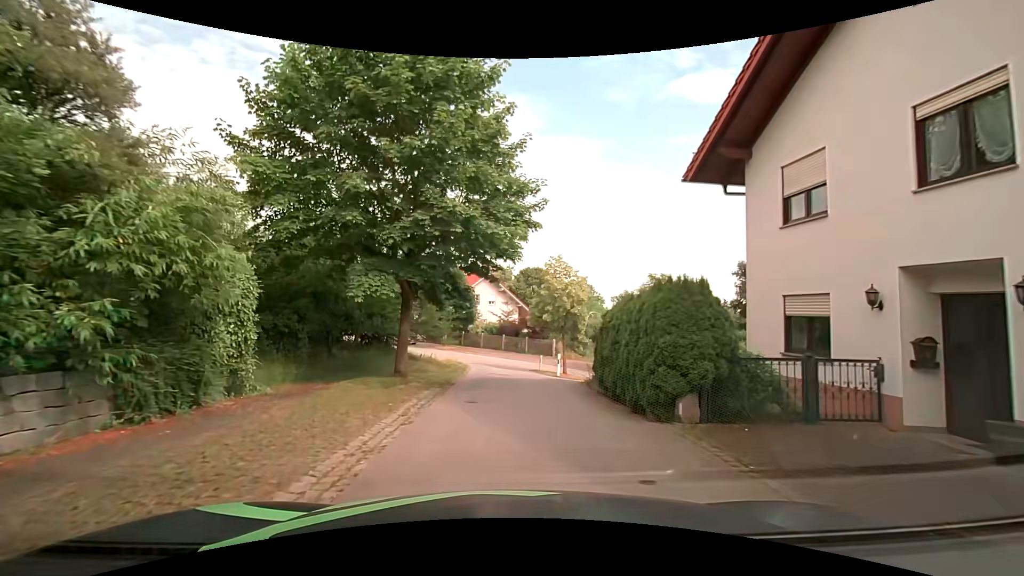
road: residential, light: Day
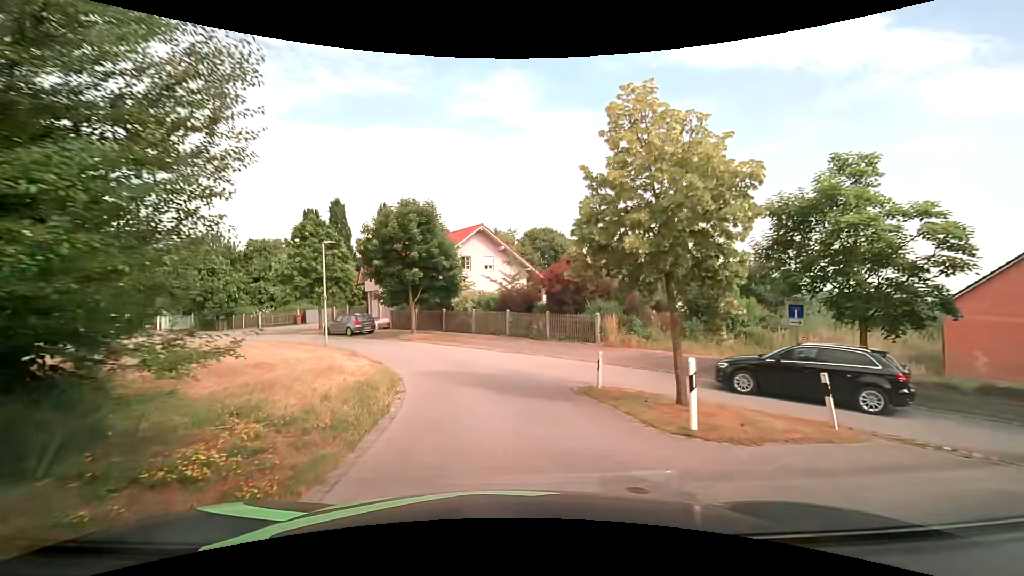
(+0.1, +17.8) m; +1°
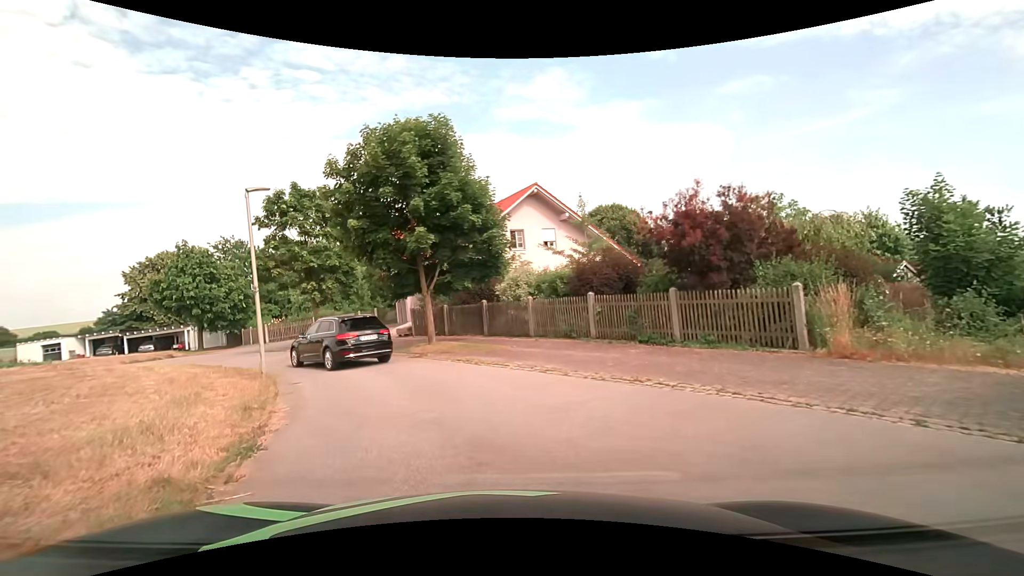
(-0.5, +11.8) m; -8°
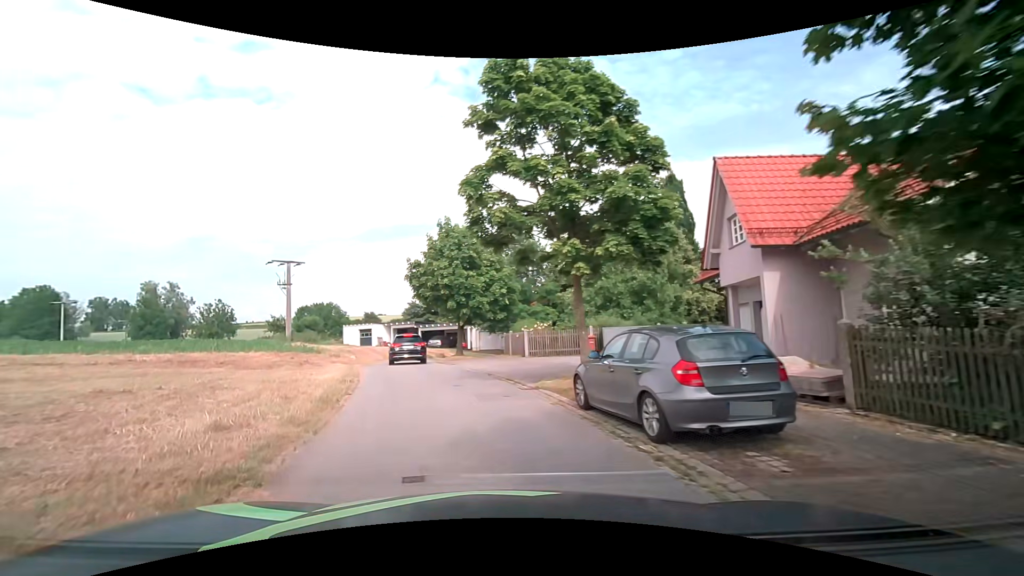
(-3.9, +15.2) m; -30°
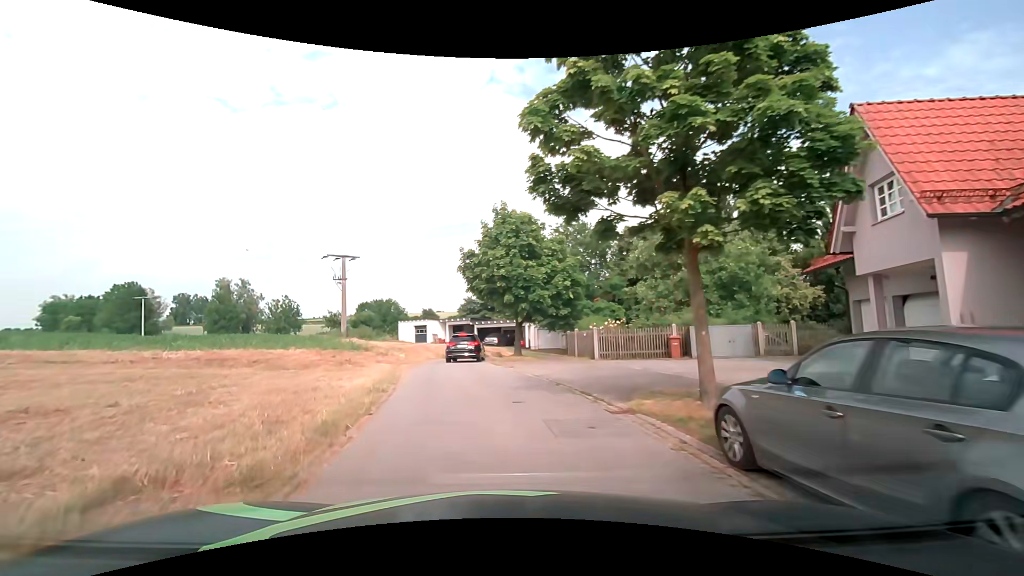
(-0.2, +3.5) m; -6°
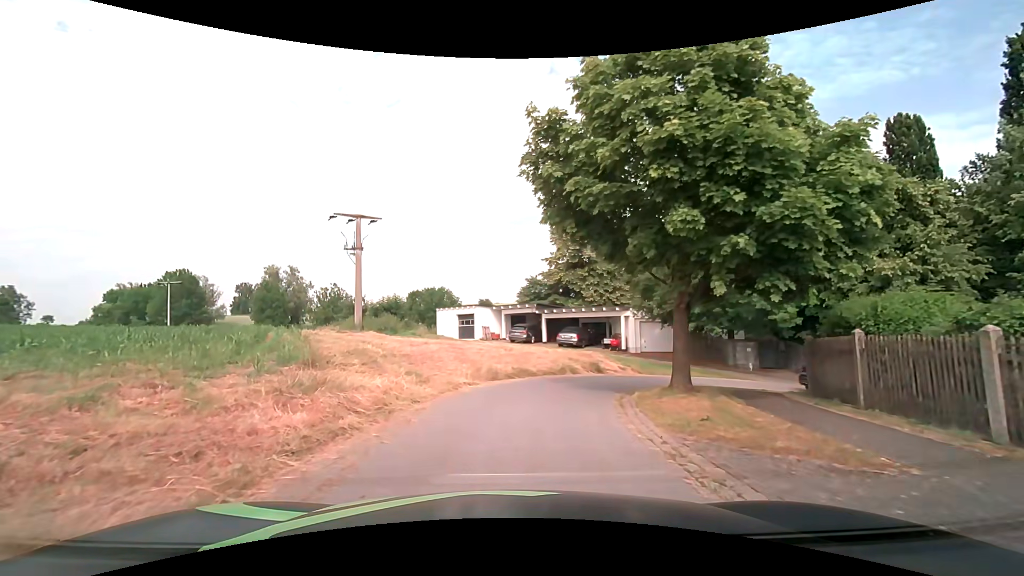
(-2.0, +17.8) m; -8°
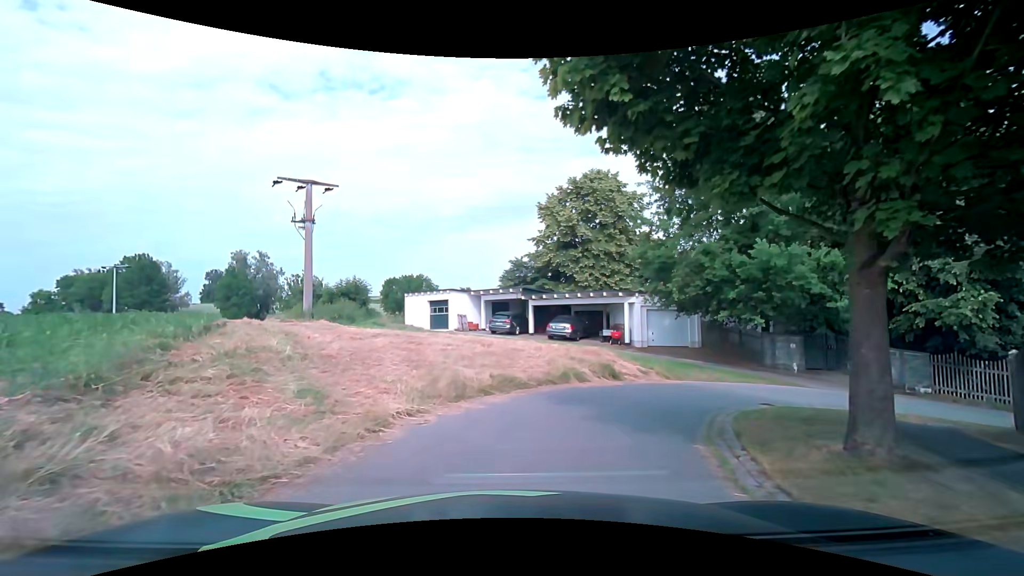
(0.0, +6.2) m; +2°
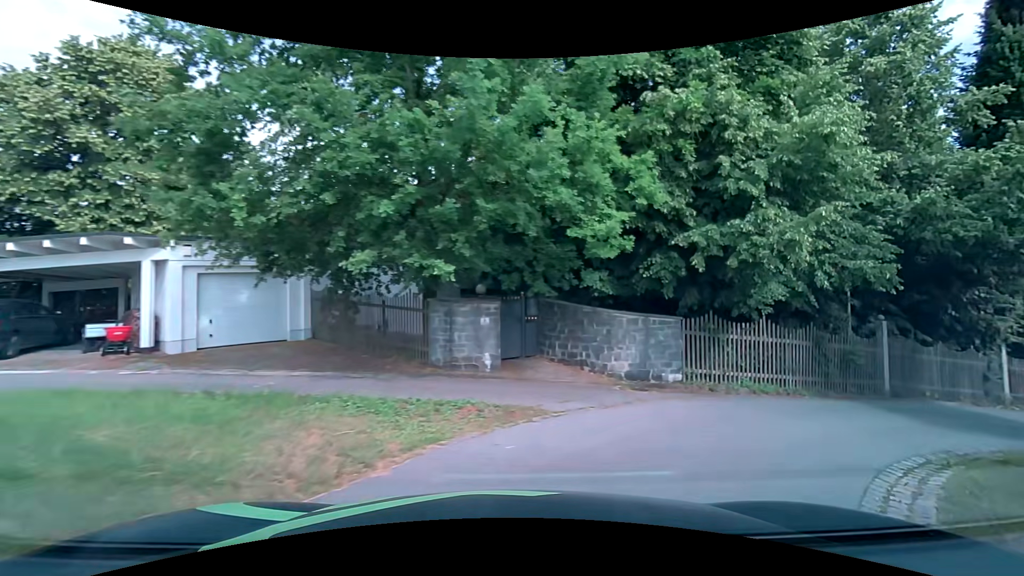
(+3.7, +13.1) m; +42°
(+4, +9) (+12, +14) (+22, +15) (+32, +13) (+42, +12) (+52, +14) (+58, +21) (+57, +31) (+50, +38) (+42, +45) m
